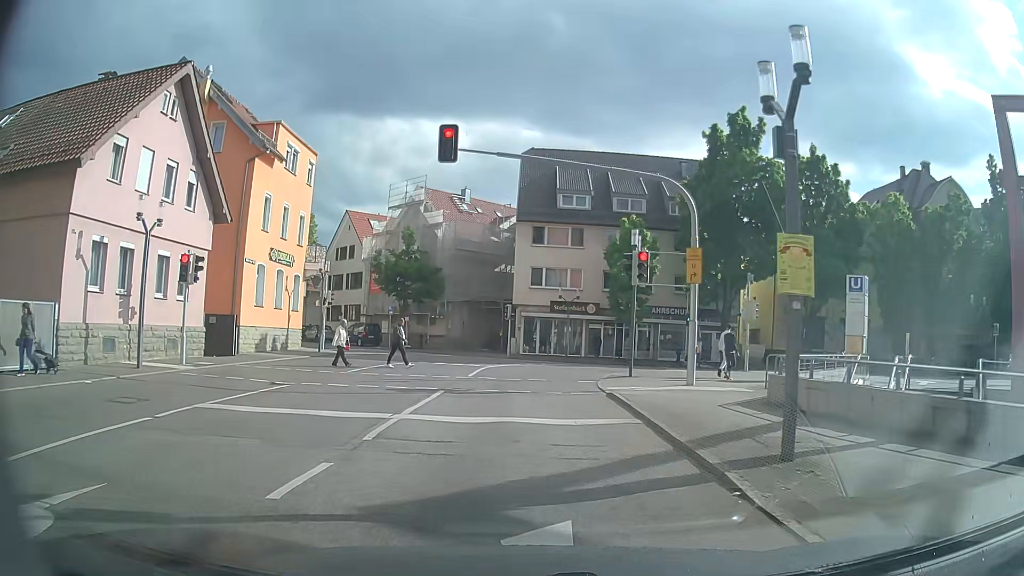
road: secondary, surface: asphalt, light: Day
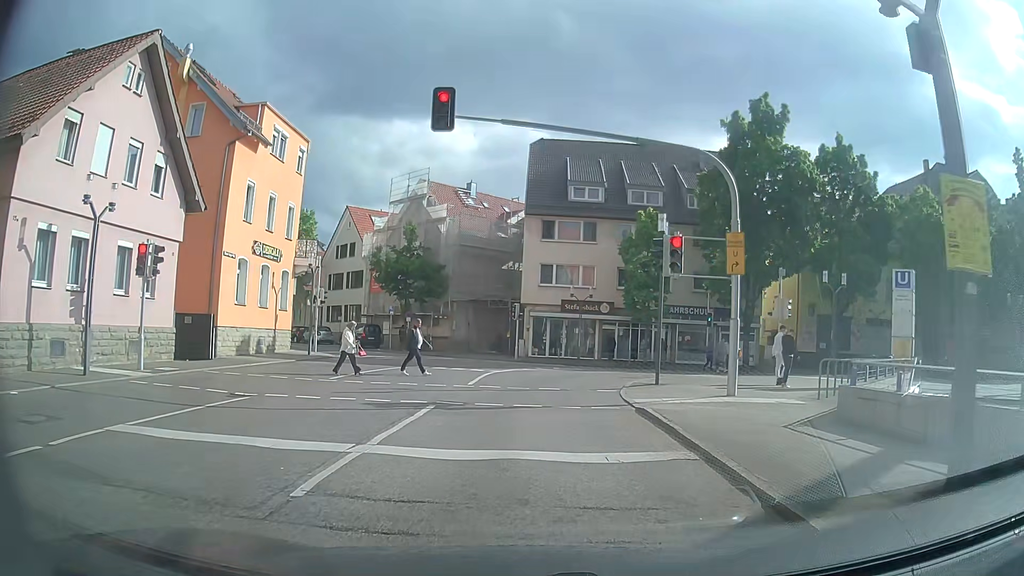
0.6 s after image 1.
(0.0, +2.8) m; -1°
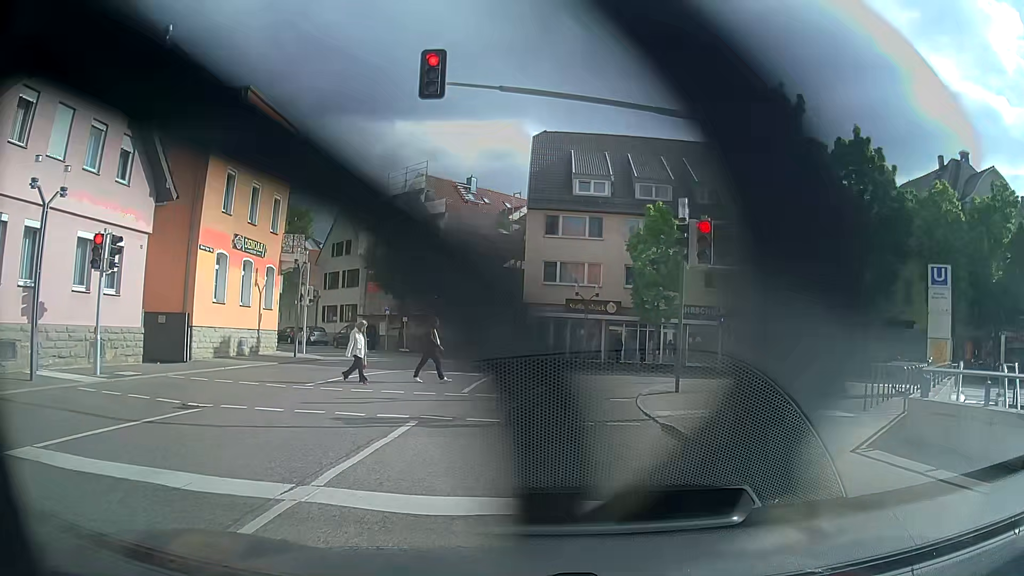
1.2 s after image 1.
(0.0, +2.0) m; +1°
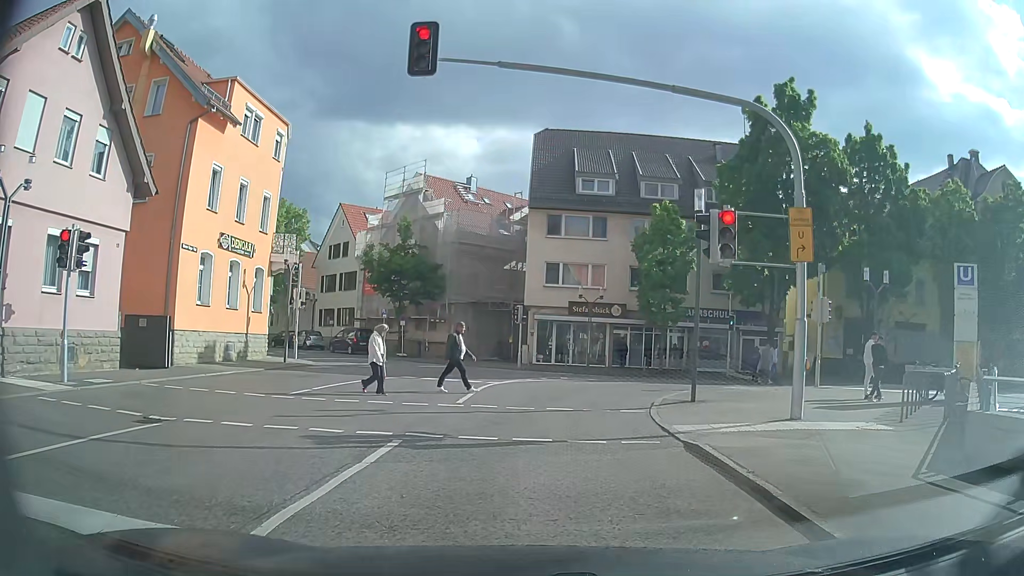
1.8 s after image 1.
(0.0, +1.3) m; +2°
